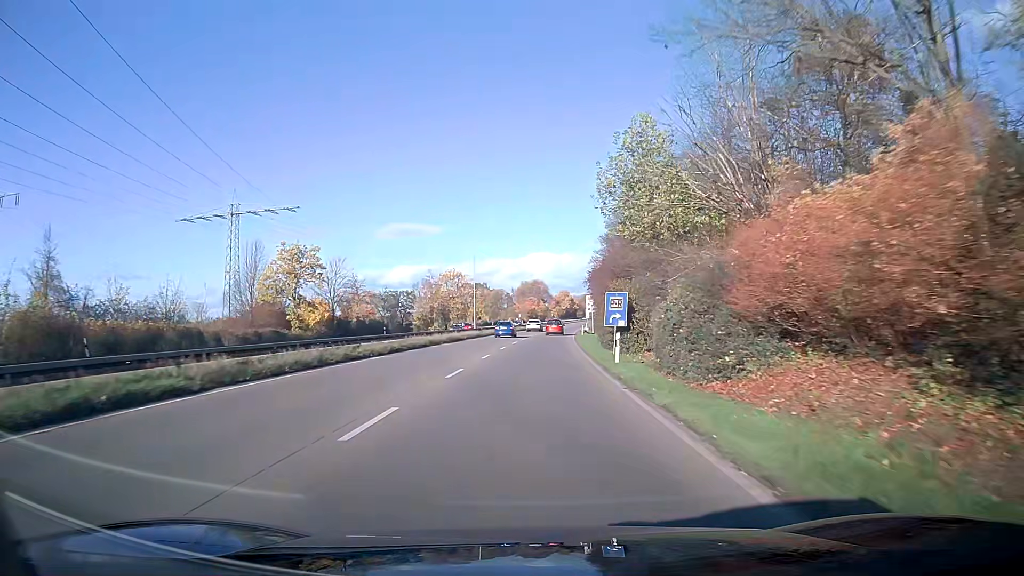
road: trunk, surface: asphalt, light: Day
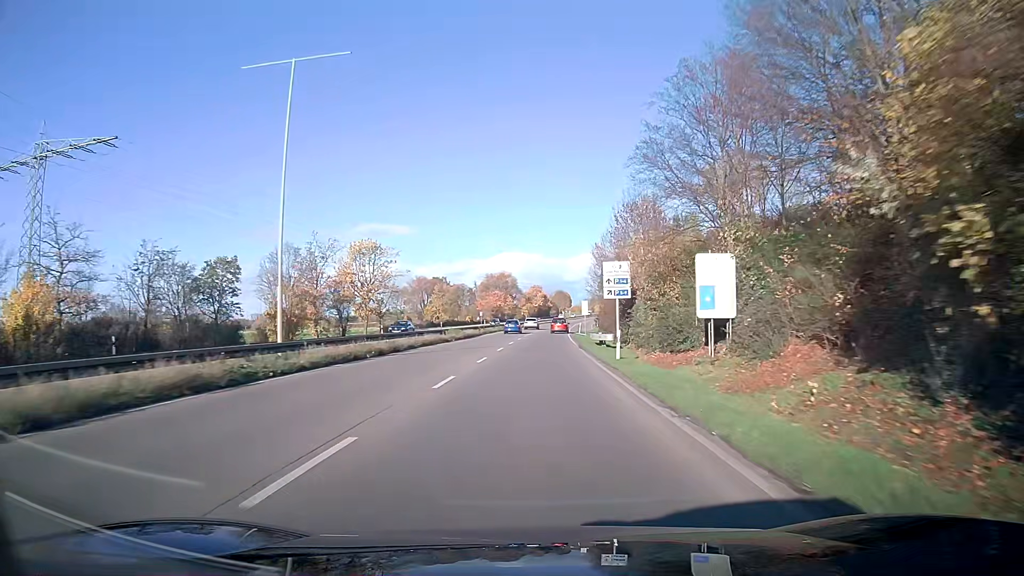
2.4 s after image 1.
(+1.0, +47.2) m; +3°
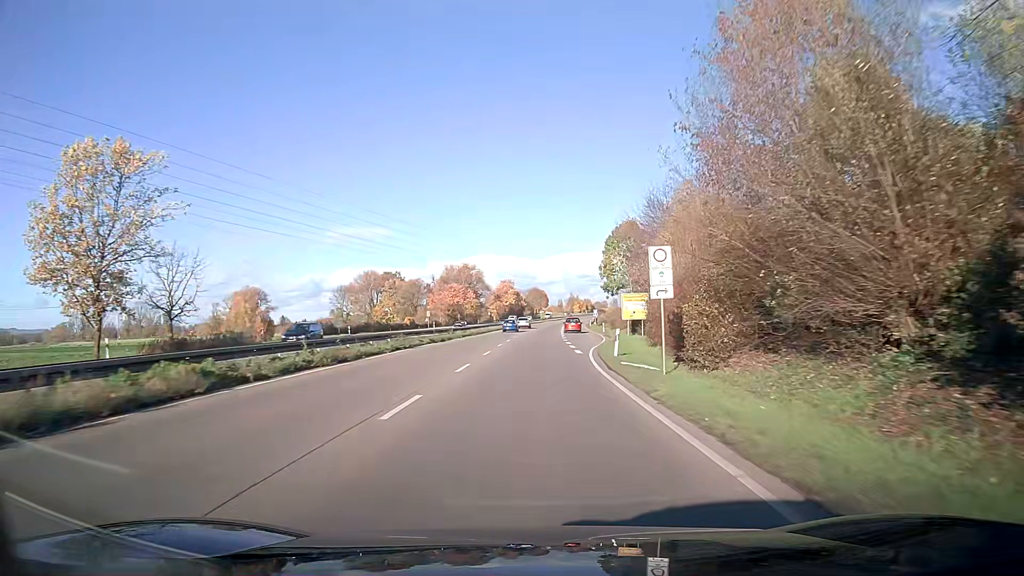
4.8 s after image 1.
(+1.0, +48.8) m; +2°
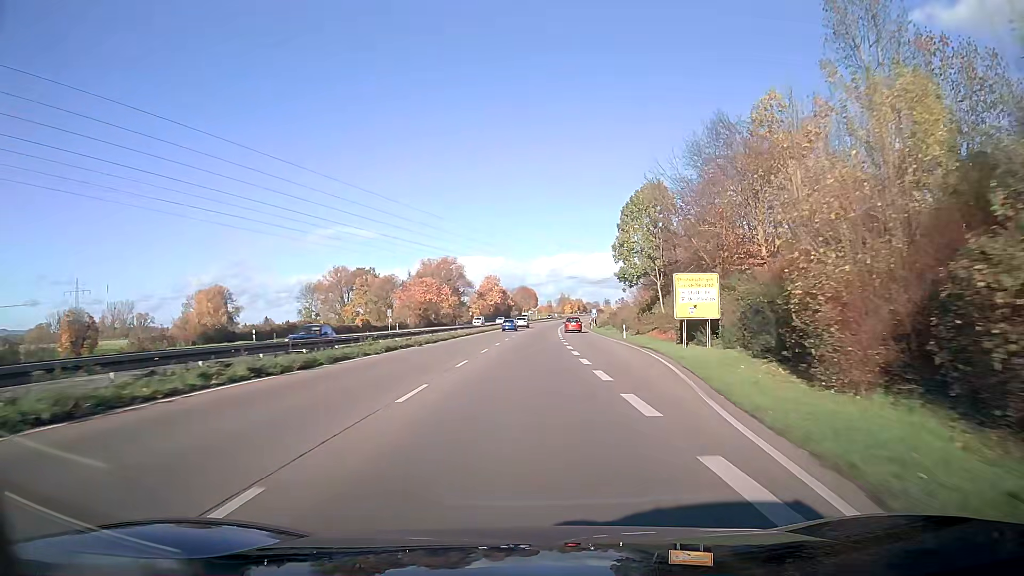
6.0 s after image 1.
(+0.2, +24.9) m; +1°
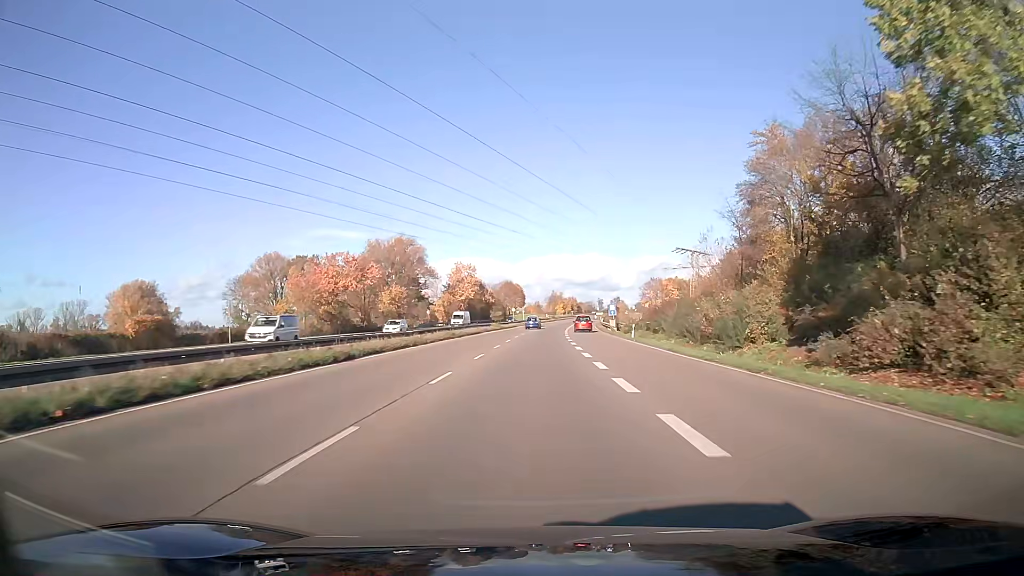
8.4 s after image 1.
(+0.5, +50.3) m; +1°
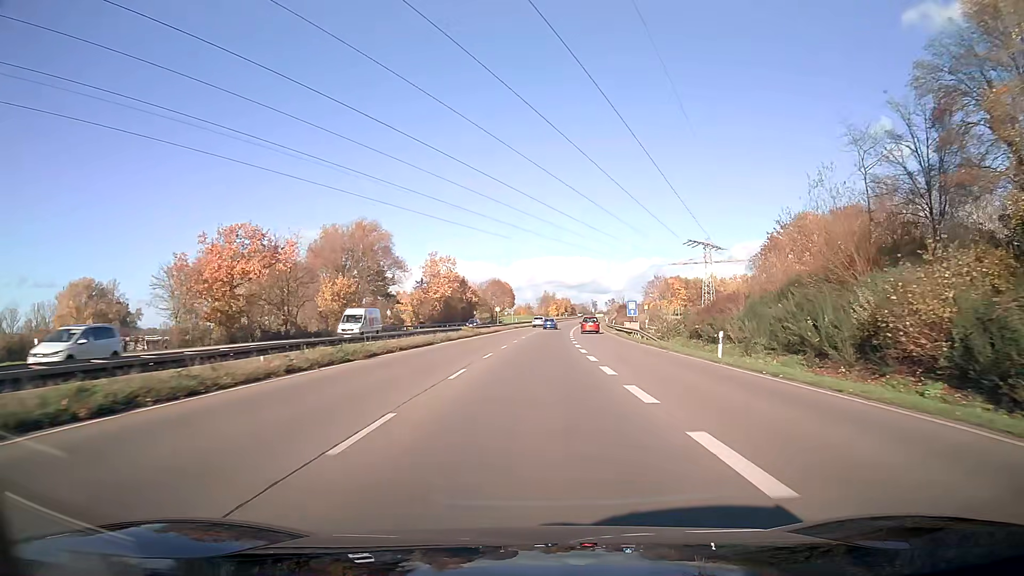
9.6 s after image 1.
(+0.2, +25.3) m; +1°
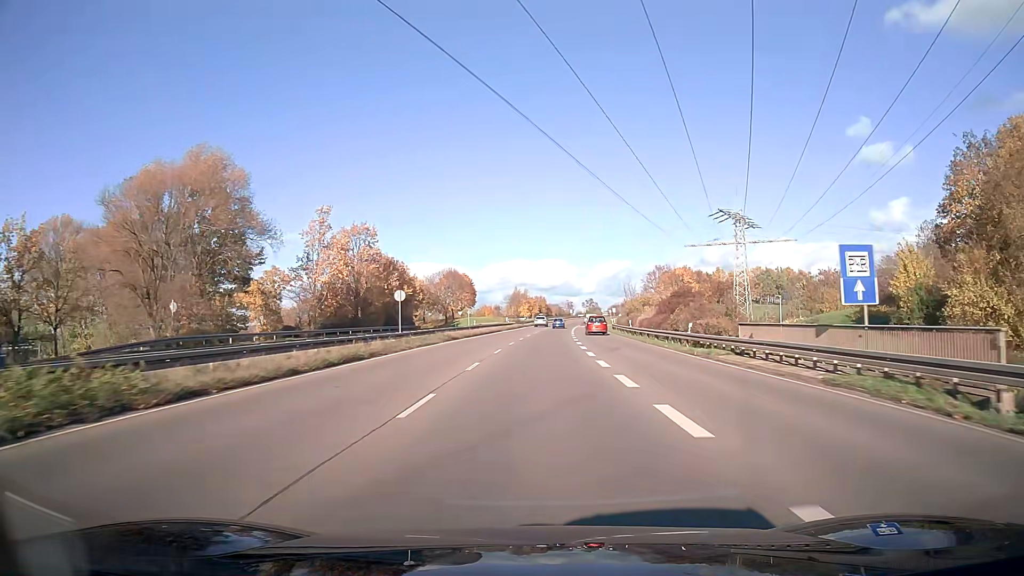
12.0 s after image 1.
(+1.1, +50.7) m; +3°
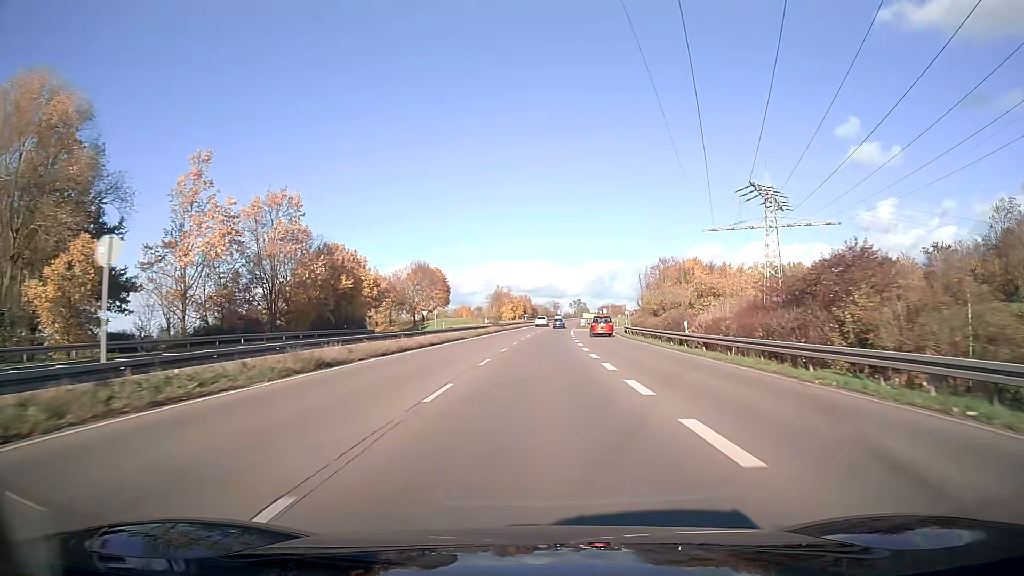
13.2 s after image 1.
(+0.3, +25.4) m; +1°
